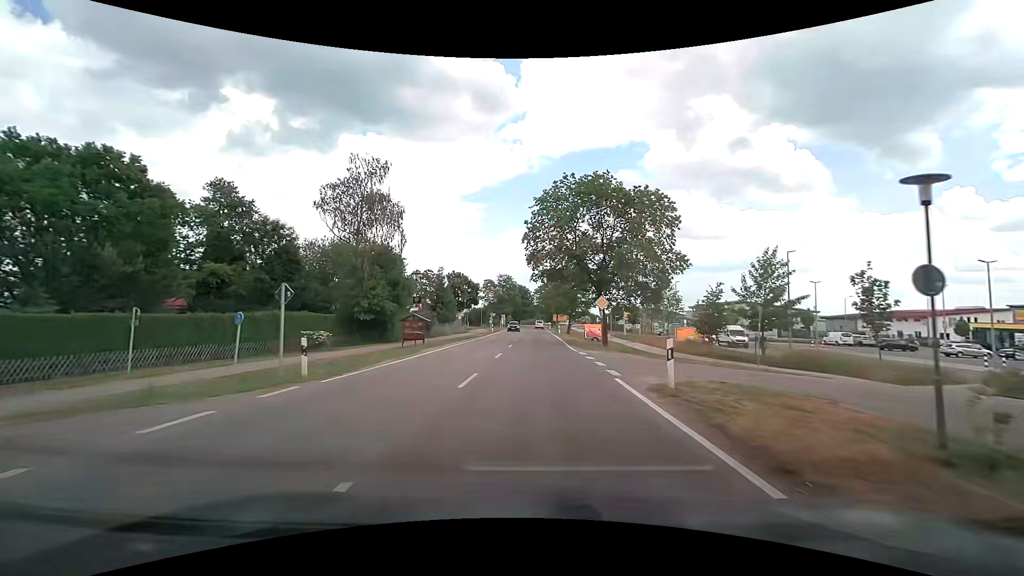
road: tertiary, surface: asphalt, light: Day
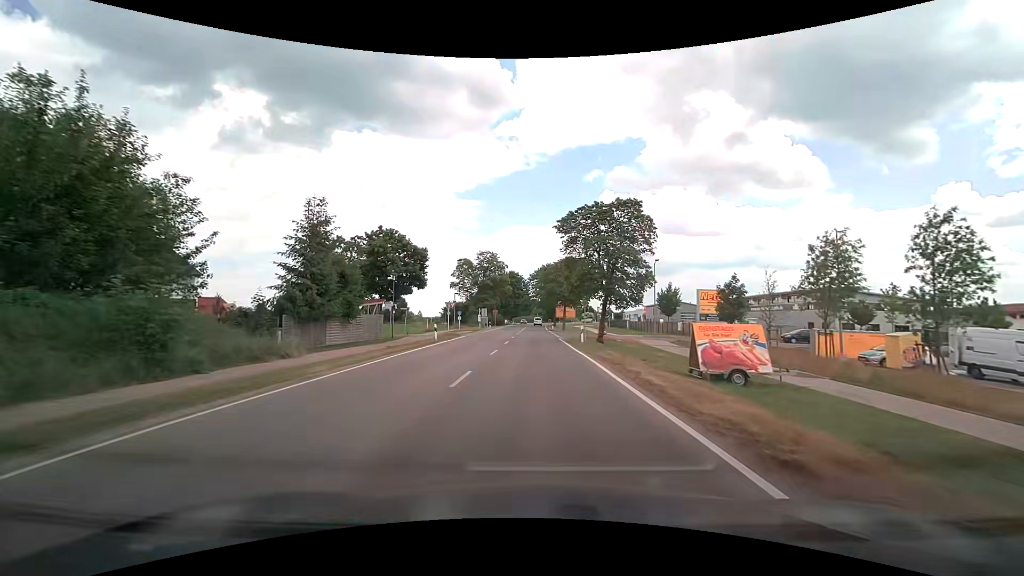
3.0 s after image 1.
(0.0, +36.1) m; 0°
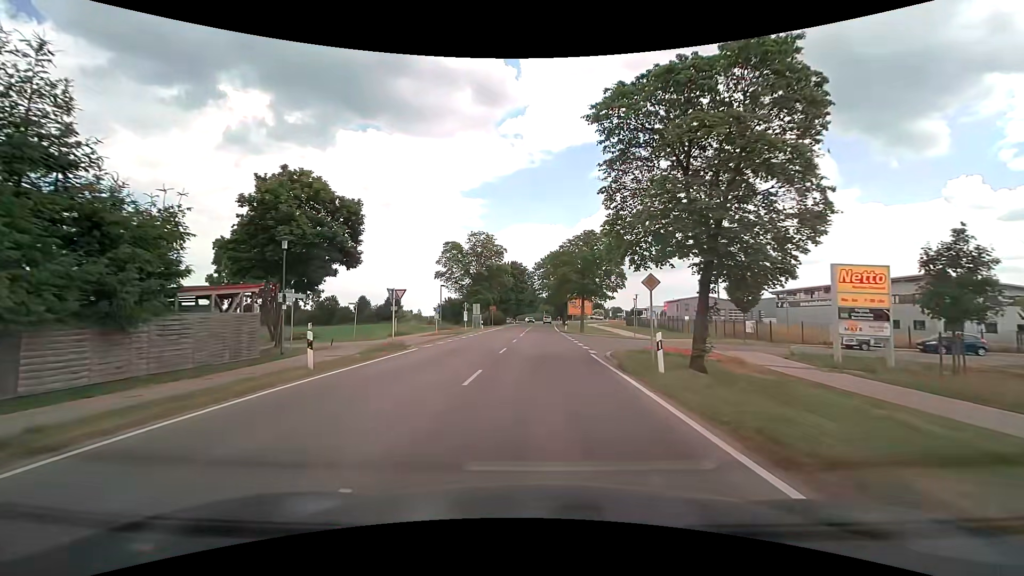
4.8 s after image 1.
(-0.2, +17.6) m; -1°
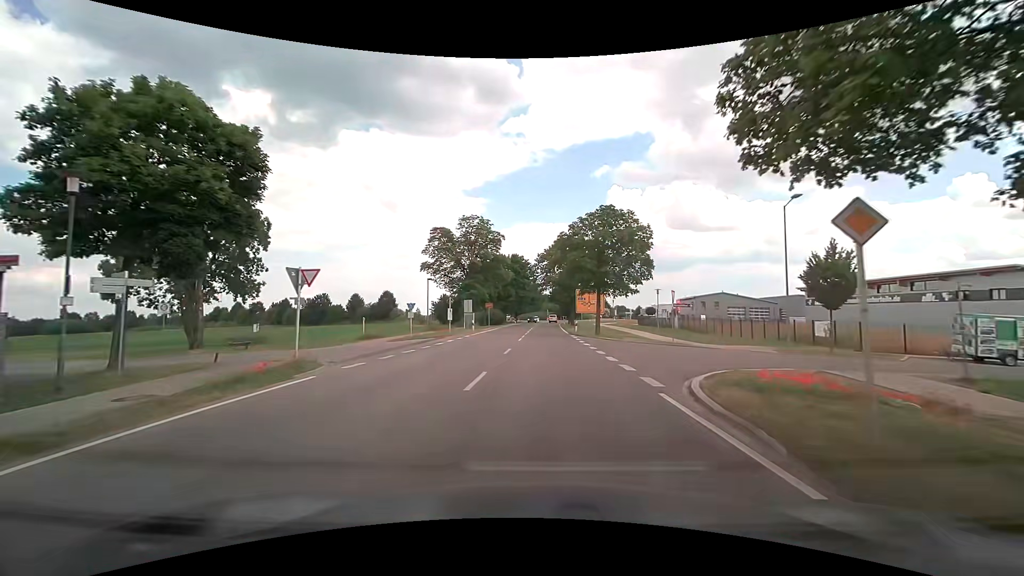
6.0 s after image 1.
(0.0, +9.8) m; 0°
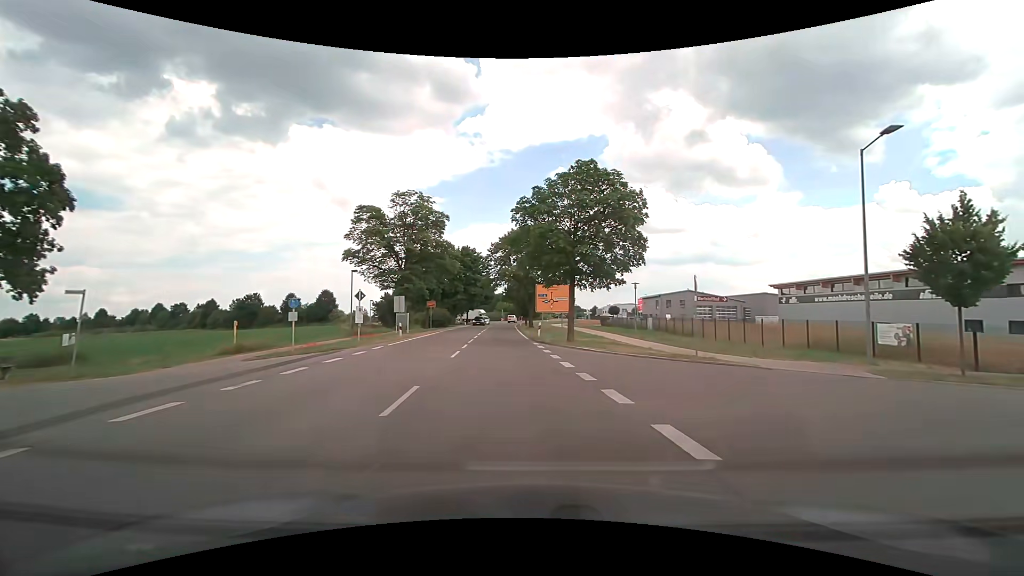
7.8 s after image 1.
(+0.2, +10.7) m; +4°
